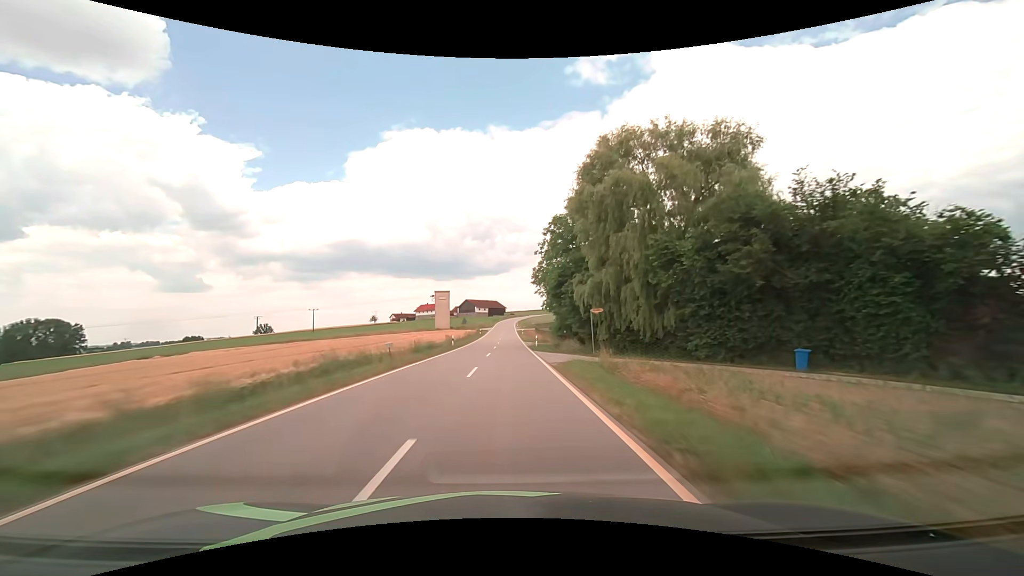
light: Day
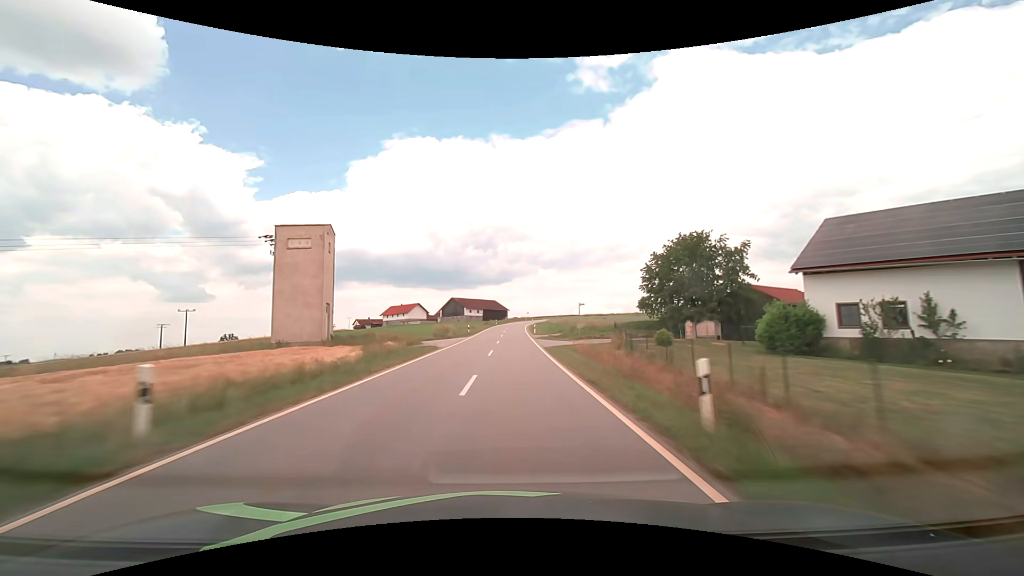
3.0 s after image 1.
(0.0, +77.8) m; 0°
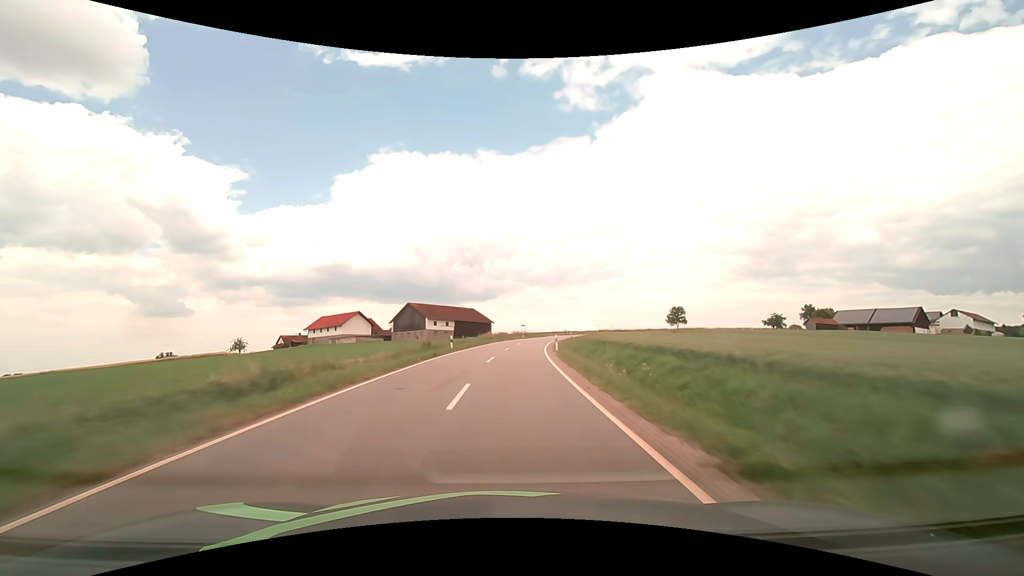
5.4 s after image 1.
(+0.5, +62.1) m; +1°
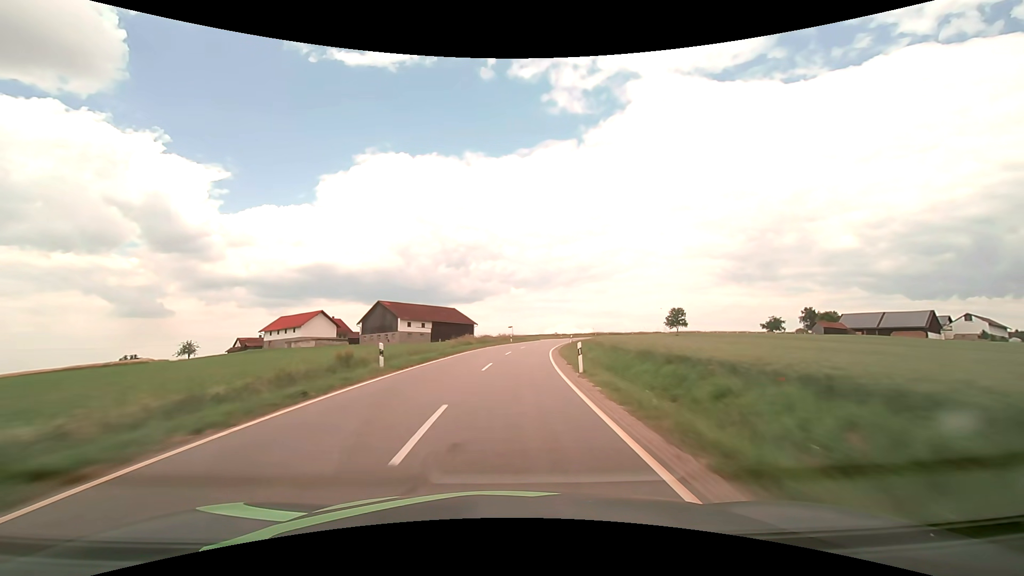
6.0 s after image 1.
(+0.1, +15.5) m; +1°
(0, +10) (+1, +20) (+1, +30) (+2, +40) (+4, +50) (+5, +60) (+7, +69) (+10, +79) (+12, +89) (+15, +98) m
